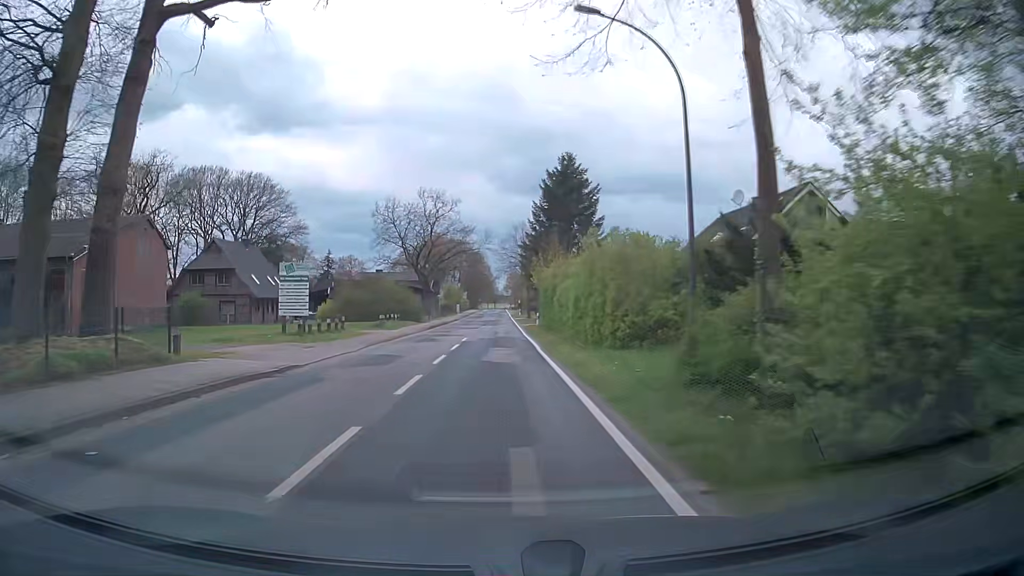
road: secondary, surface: asphalt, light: Day
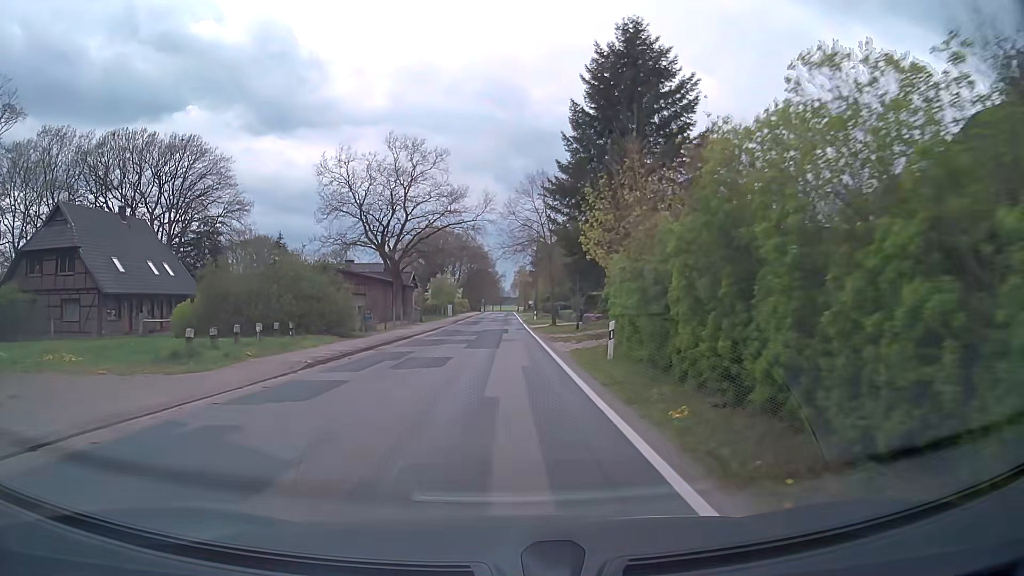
(-0.1, +29.8) m; -1°
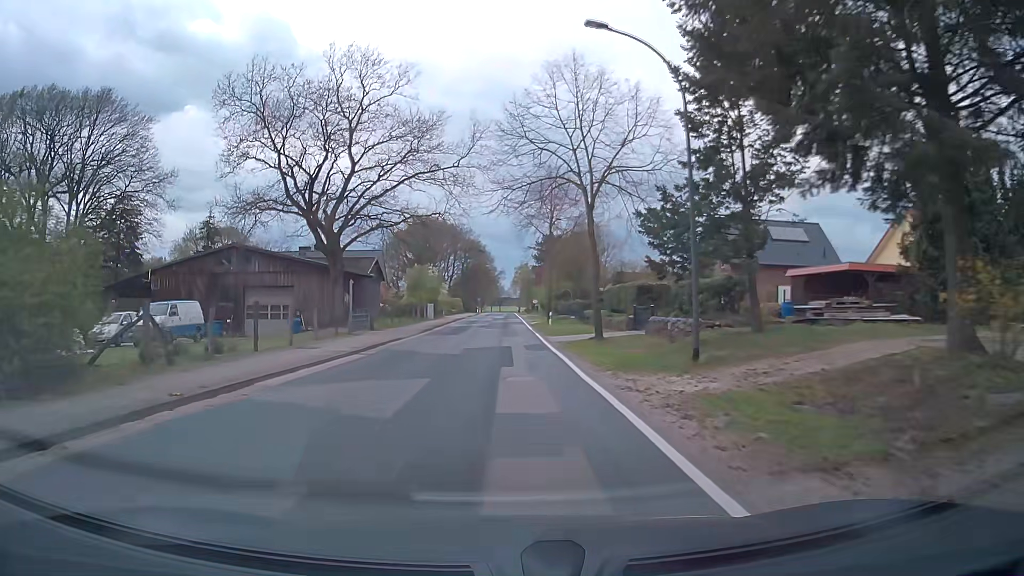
(+0.1, +22.5) m; 0°
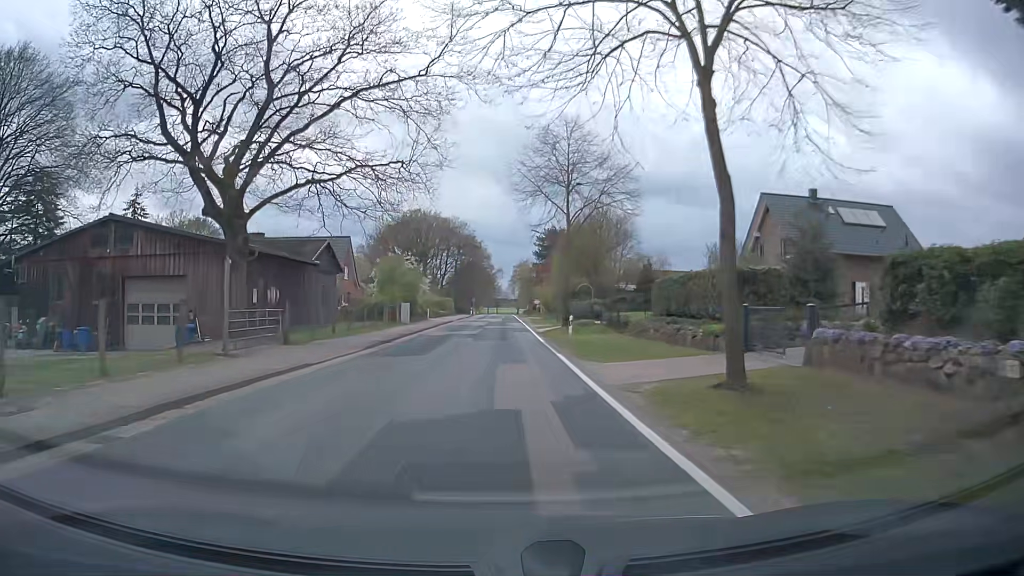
(0.0, +15.0) m; +1°
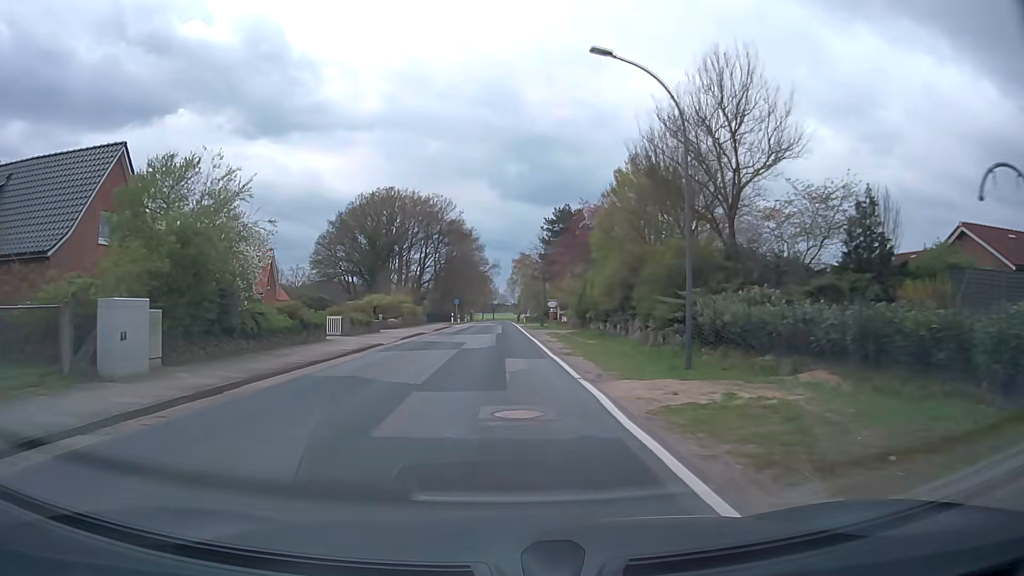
(-0.2, +37.3) m; 0°
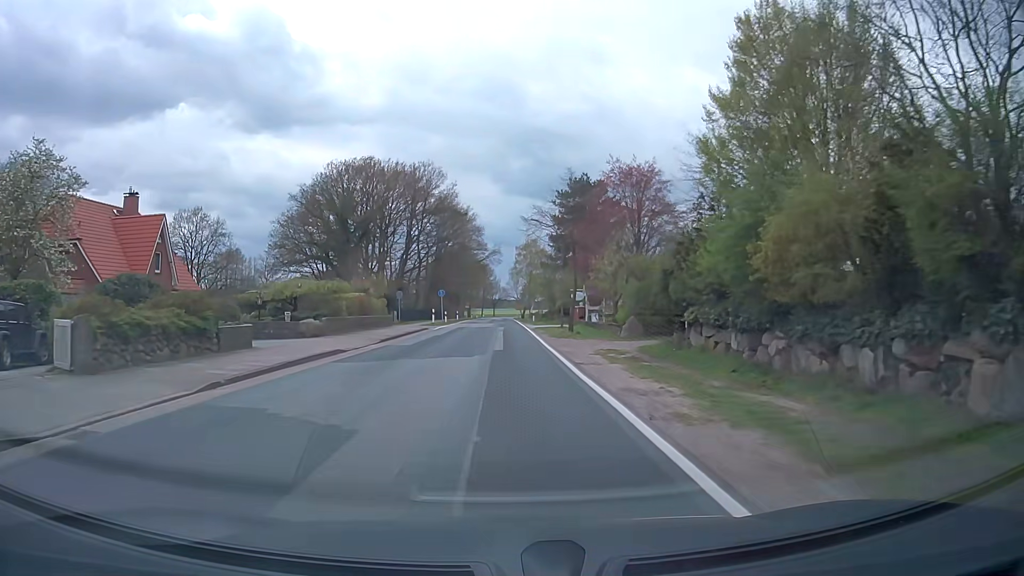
(0.0, +22.4) m; 0°
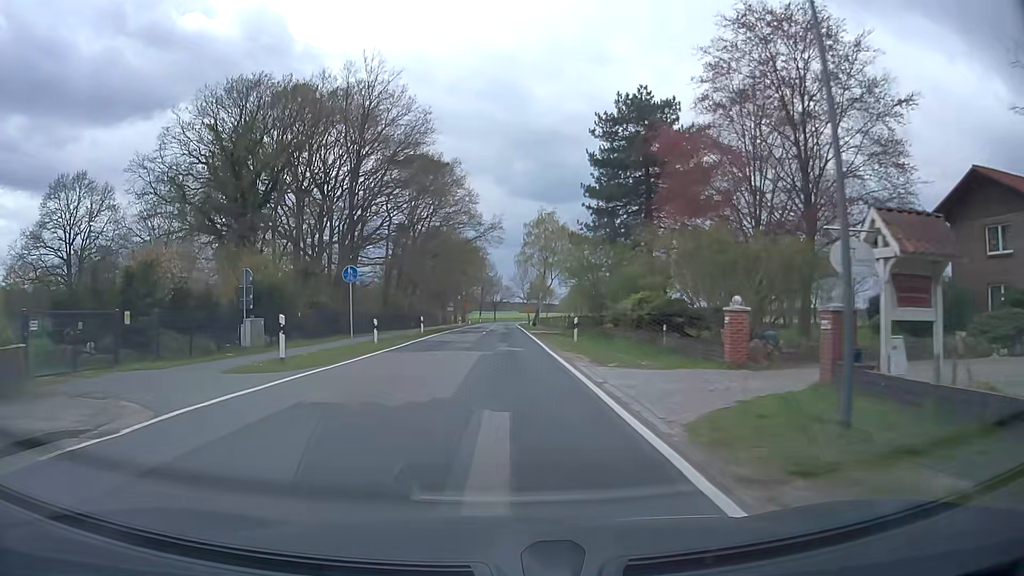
(+0.1, +37.4) m; -1°
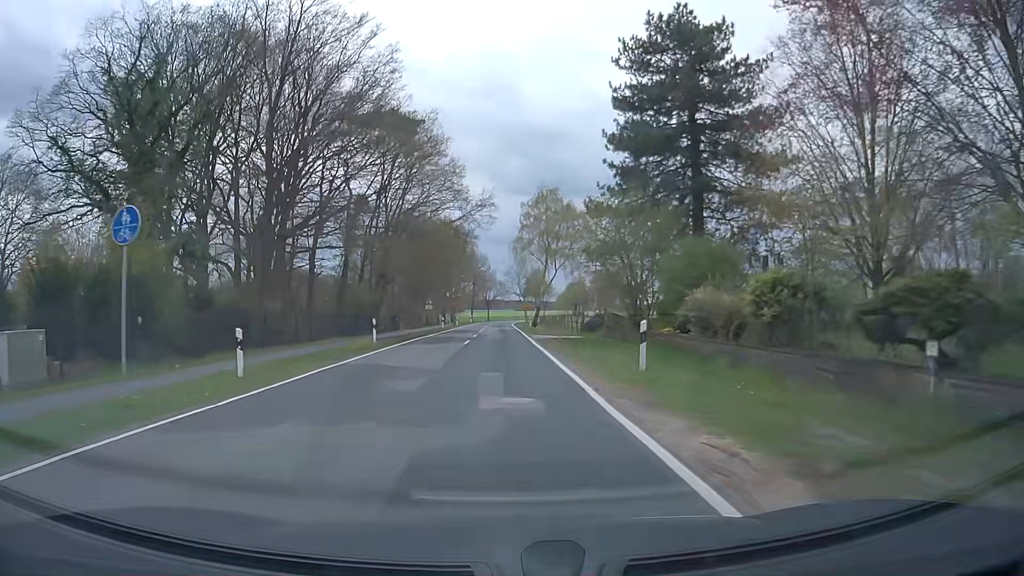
(+0.2, +15.1) m; +1°
(0, +10) (0, +20) (0, +30) (0, +40) (0, +50) (0, +60) (0, +70) (0, +80) (0, +90) (0, +100) m
